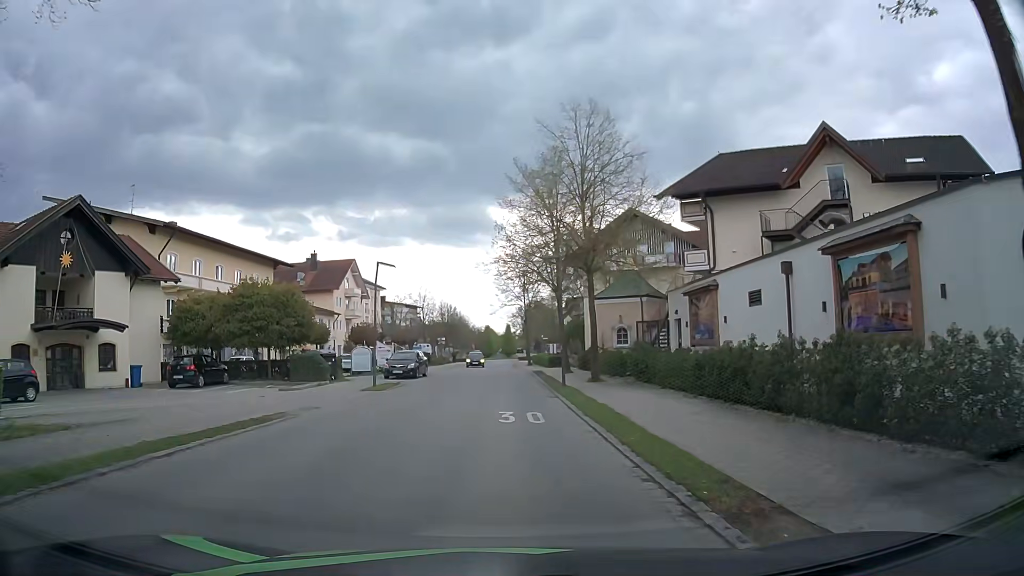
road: residential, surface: asphalt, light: Day
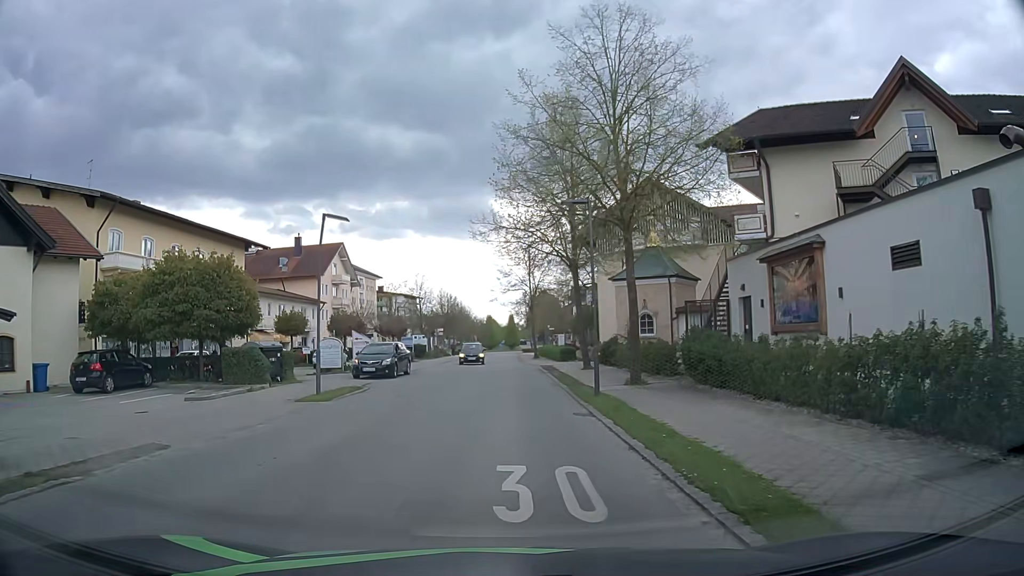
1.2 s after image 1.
(0.0, +8.1) m; 0°
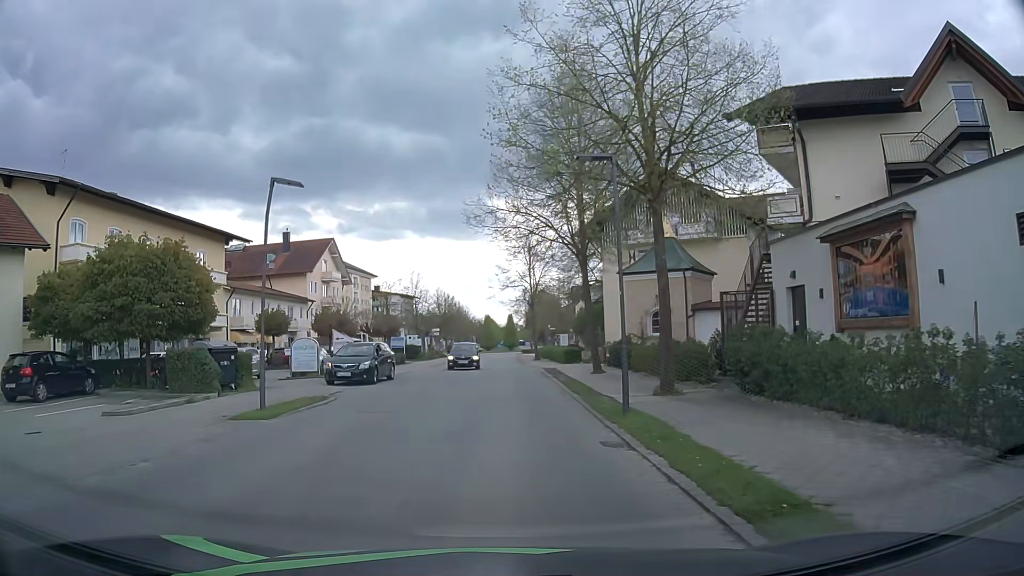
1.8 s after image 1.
(0.0, +4.0) m; 0°
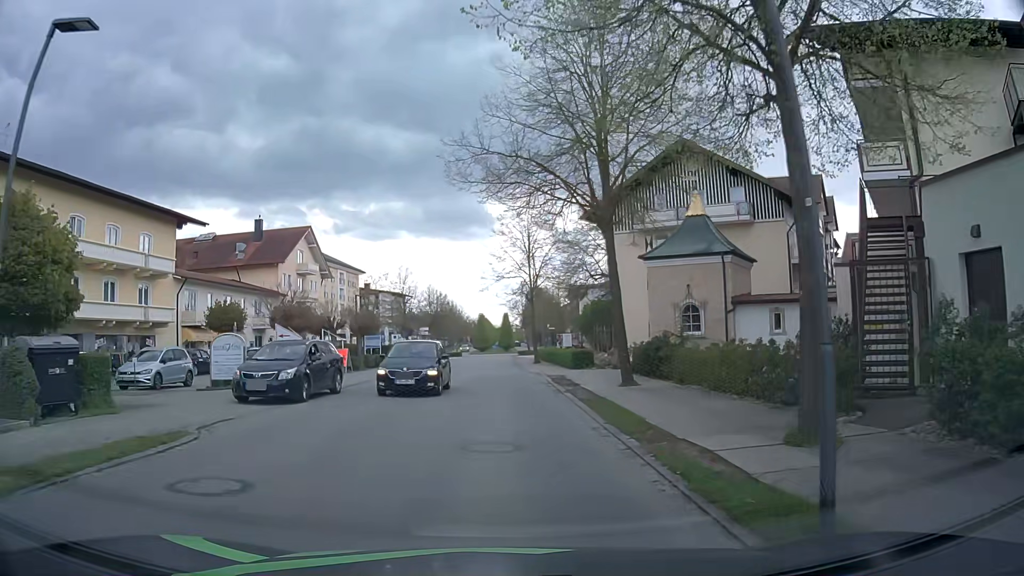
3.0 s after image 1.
(0.0, +7.9) m; 0°
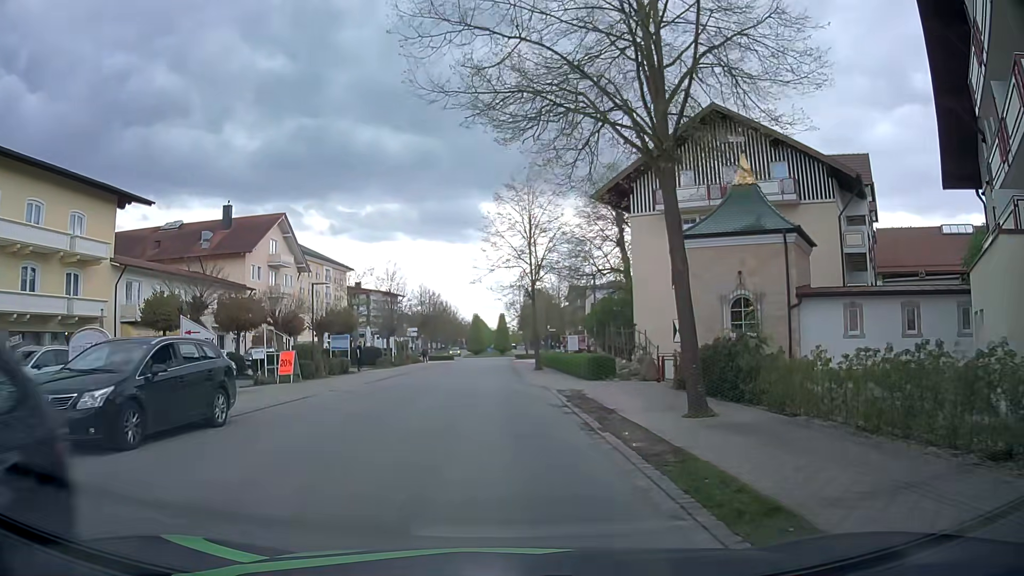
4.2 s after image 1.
(0.0, +7.7) m; 0°
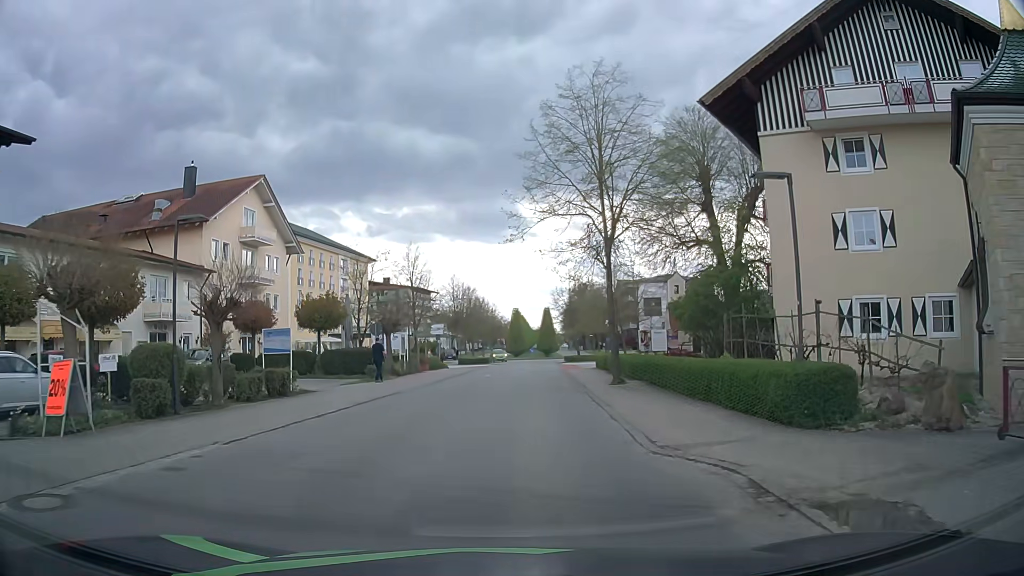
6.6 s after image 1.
(-0.4, +15.7) m; -4°
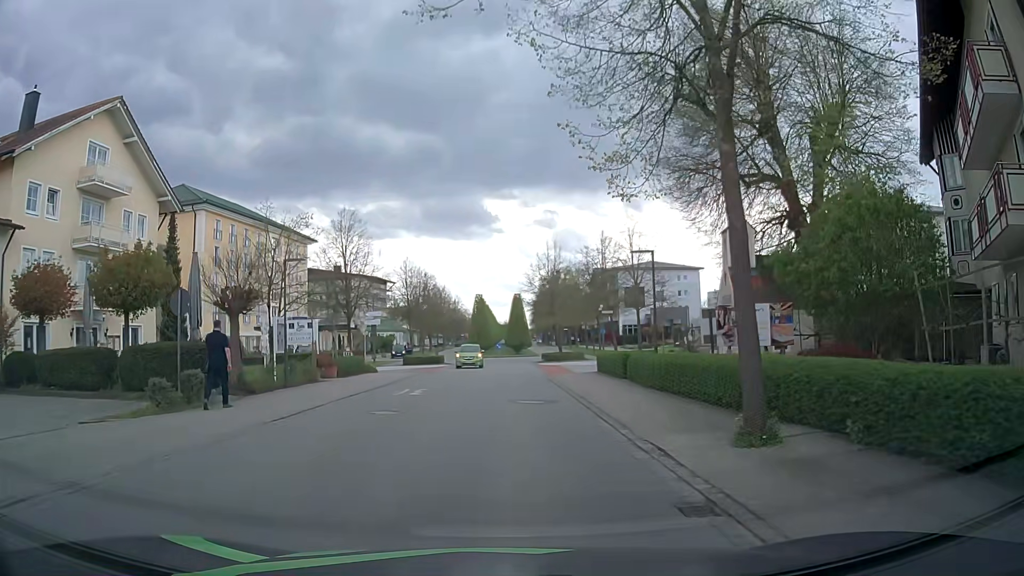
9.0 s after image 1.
(+0.6, +16.7) m; +4°
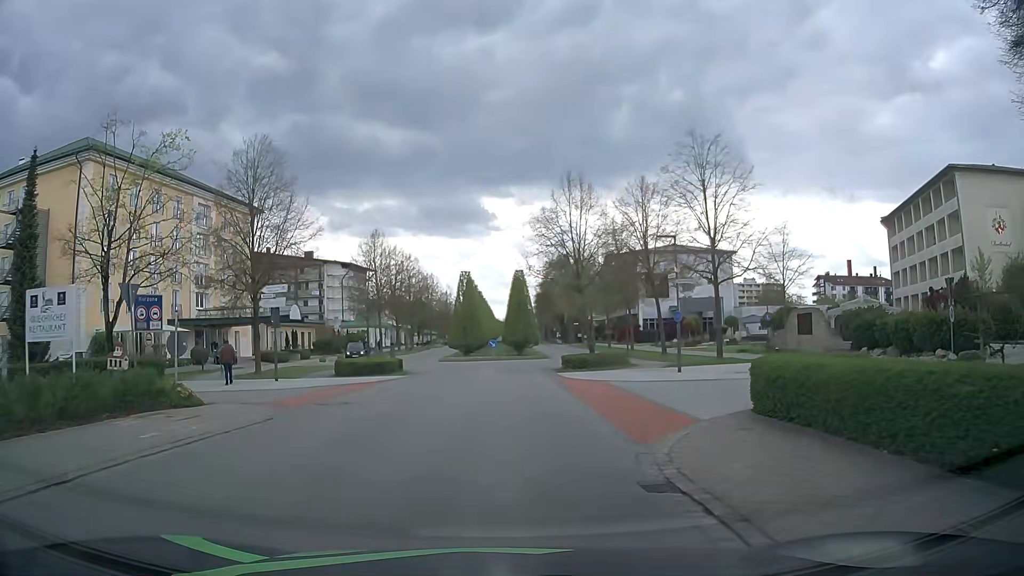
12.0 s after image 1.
(-0.1, +21.1) m; 0°
(0, +10) (-1, +20) (0, +30) (+1, +40) (+4, +49) (+4, +59) (+4, +69) (+4, +79) (+4, +89) (+4, +99) m
